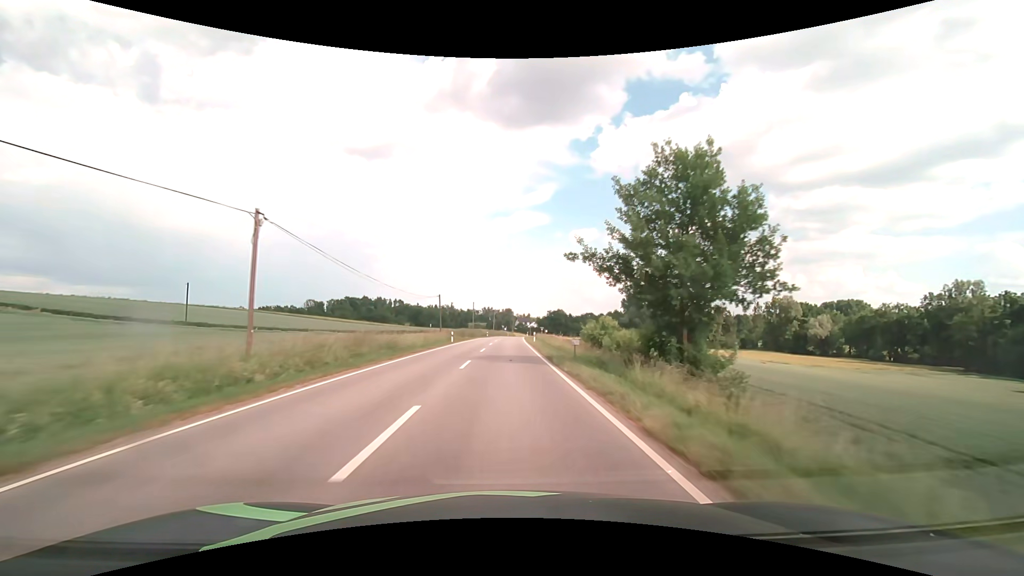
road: secondary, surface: asphalt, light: Day
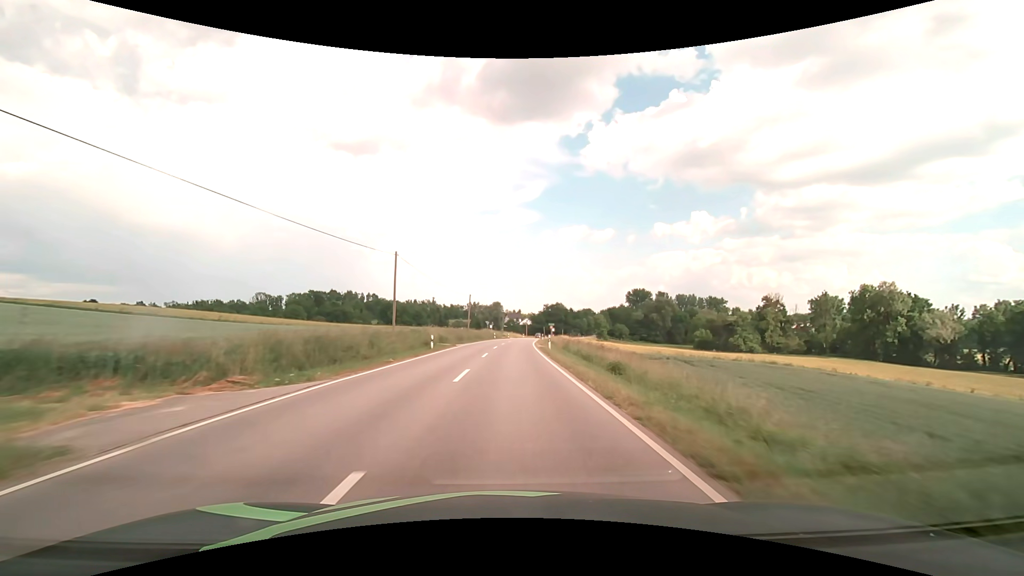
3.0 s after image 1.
(+0.3, +63.0) m; +1°
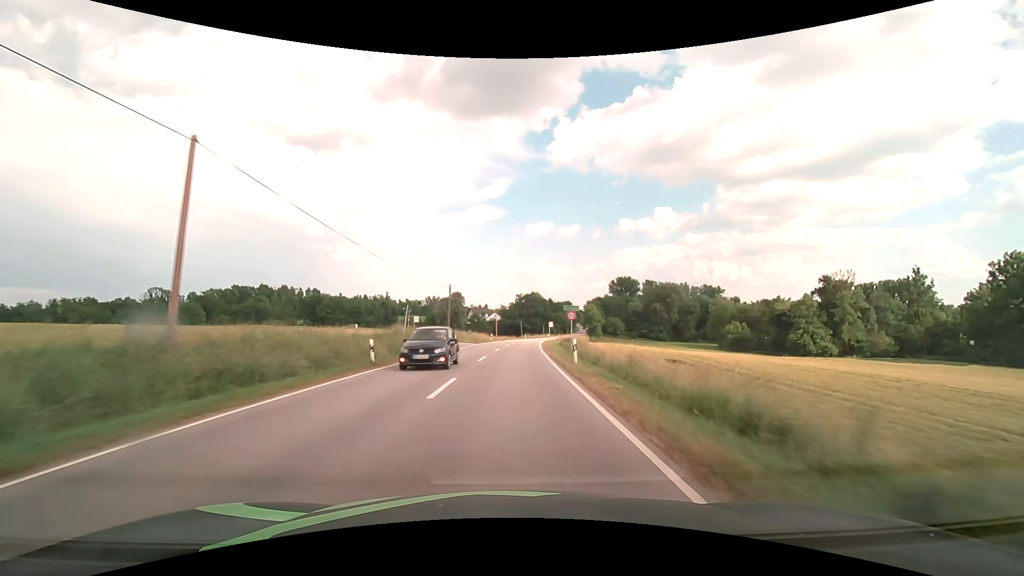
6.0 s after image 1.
(+1.8, +62.5) m; +4°
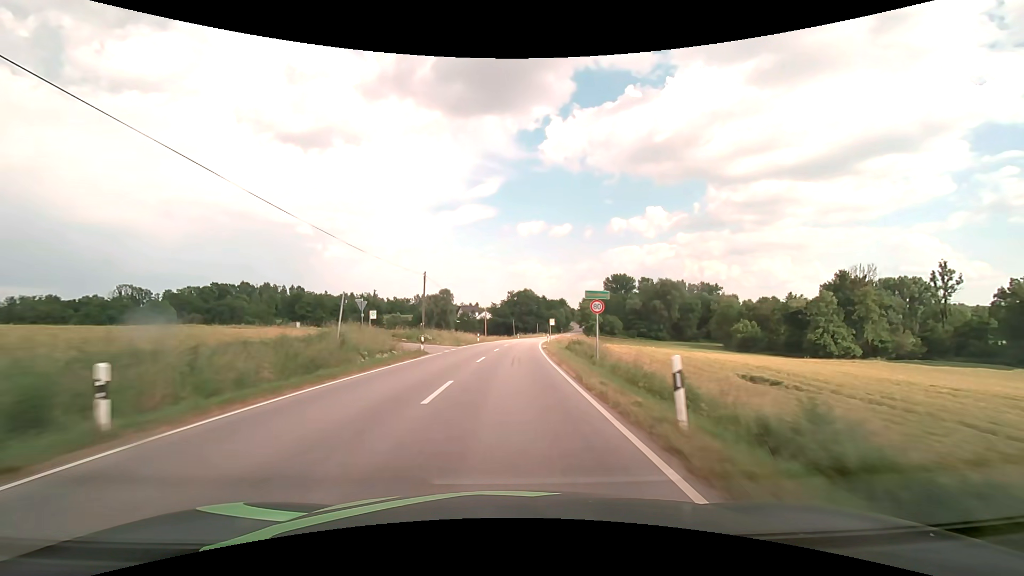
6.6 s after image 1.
(+0.1, +12.5) m; +1°
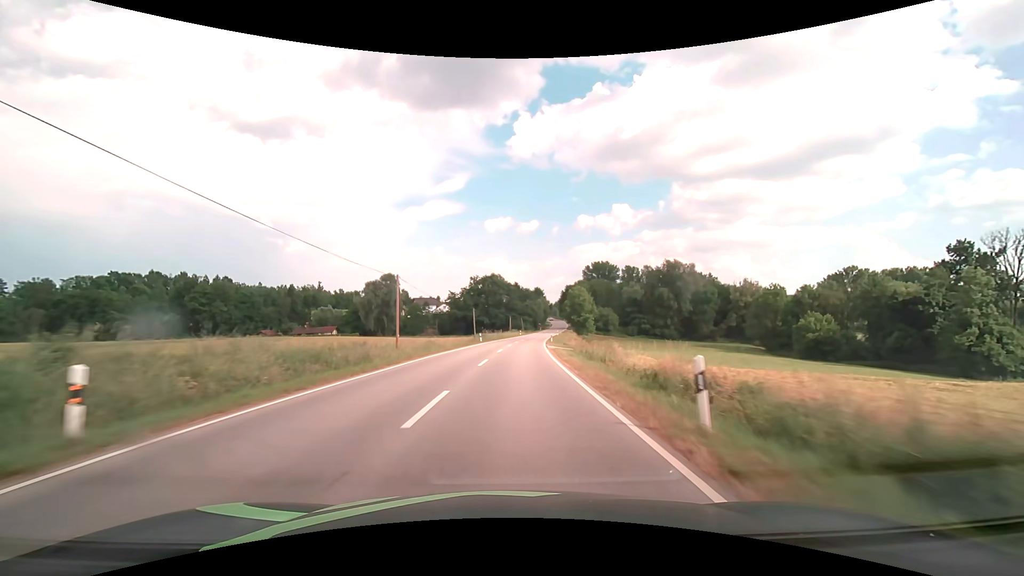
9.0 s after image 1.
(+1.5, +49.9) m; +4°
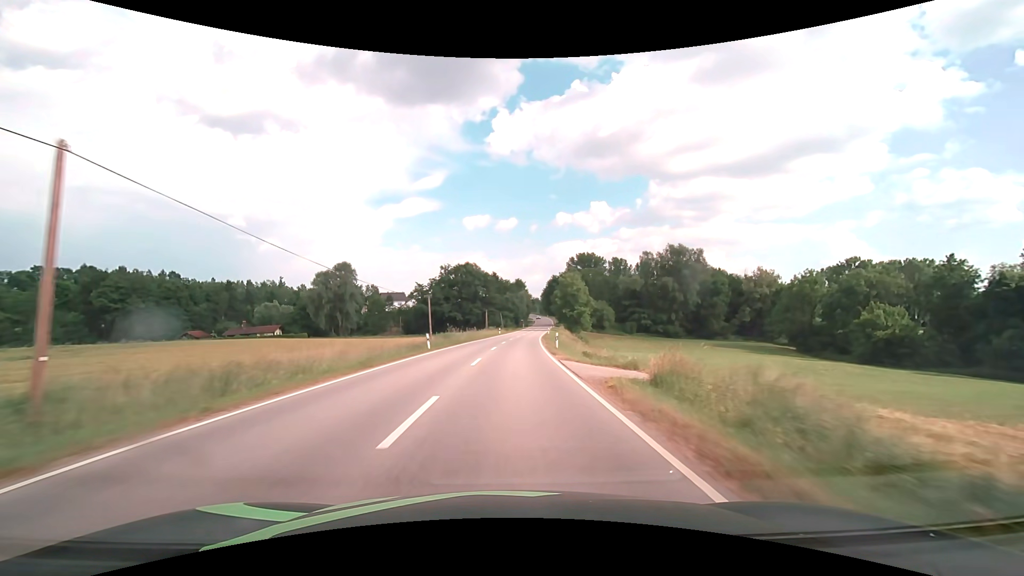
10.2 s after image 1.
(+0.6, +25.0) m; +3°
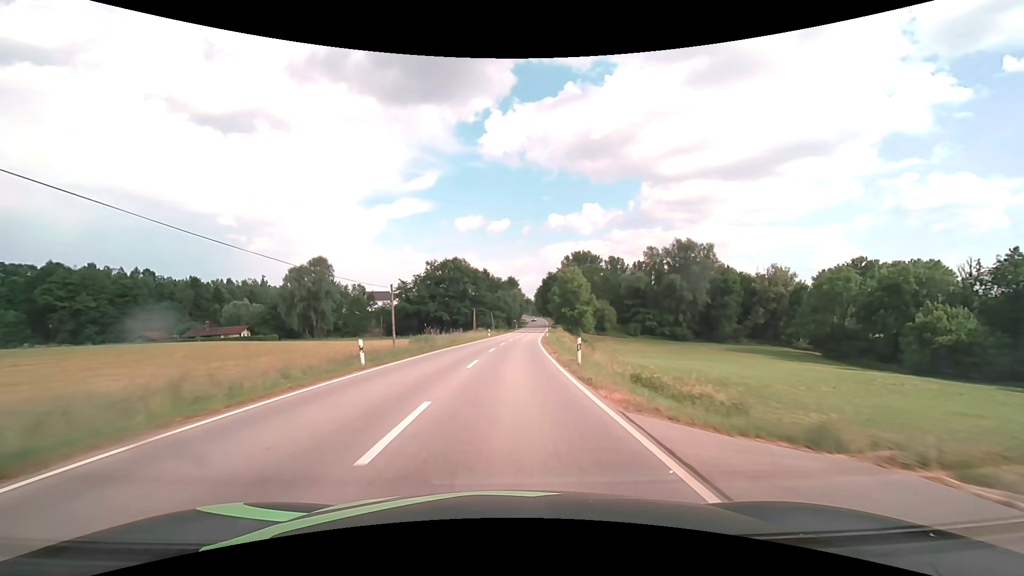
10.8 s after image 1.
(+0.1, +12.6) m; +1°
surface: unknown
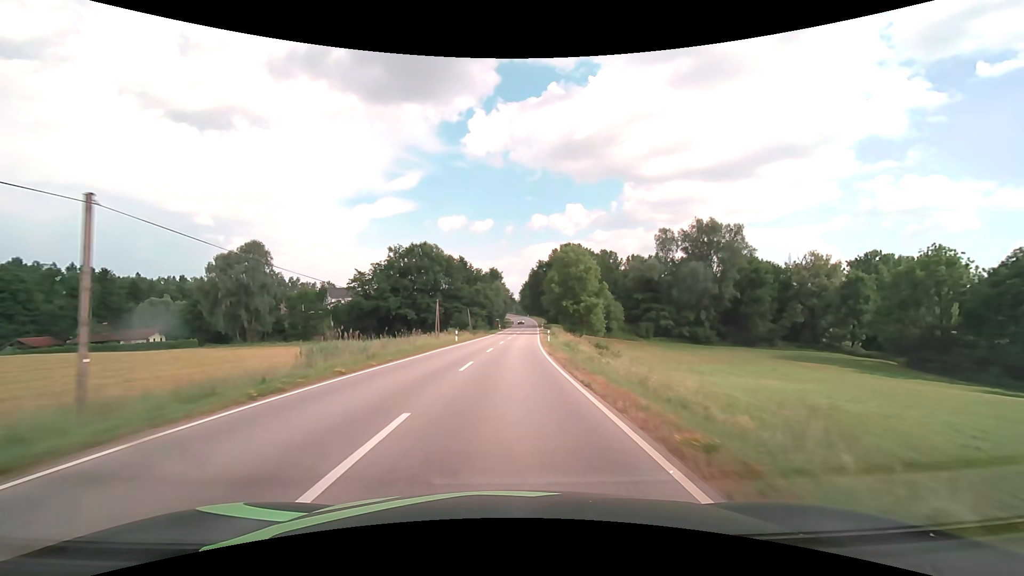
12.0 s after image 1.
(+0.4, +25.1) m; +2°
(0, +10) (0, +20) (+1, +30) (+1, +40) (+1, +50) (+2, +60) (+3, +70) (+3, +80) (+4, +90) (+4, +100) m
